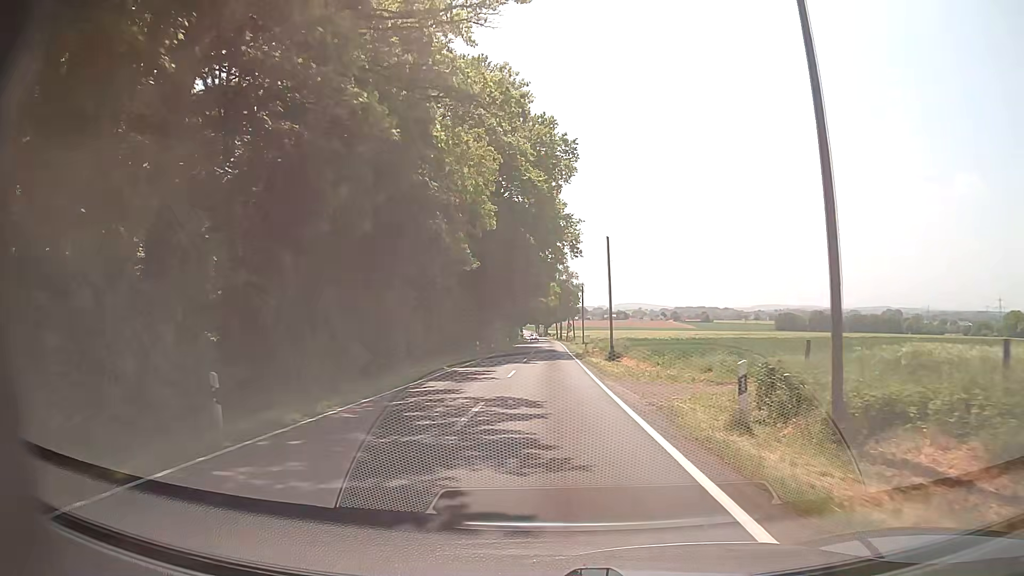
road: tertiary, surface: asphalt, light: Day
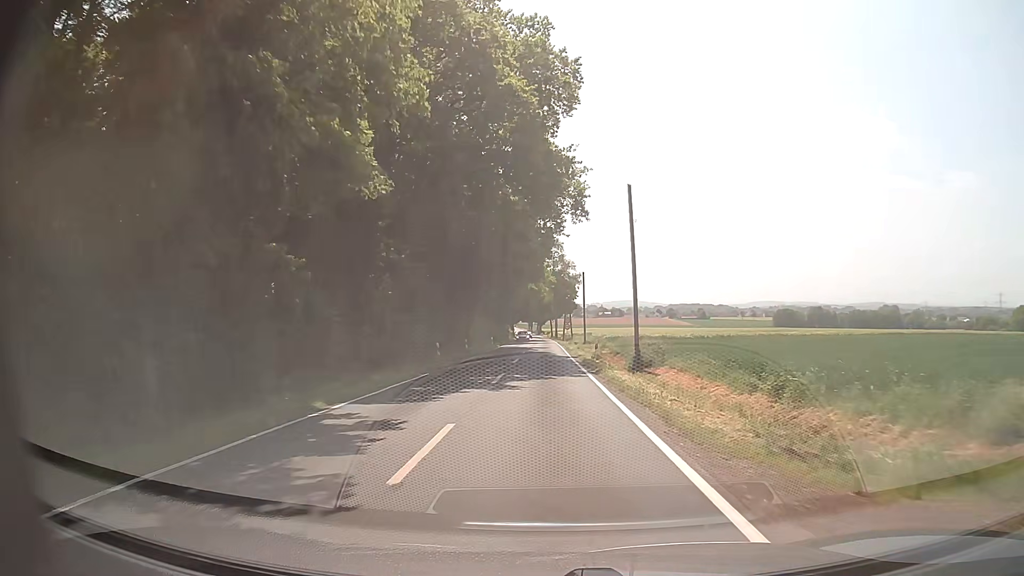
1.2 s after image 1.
(+0.2, +15.7) m; +1°
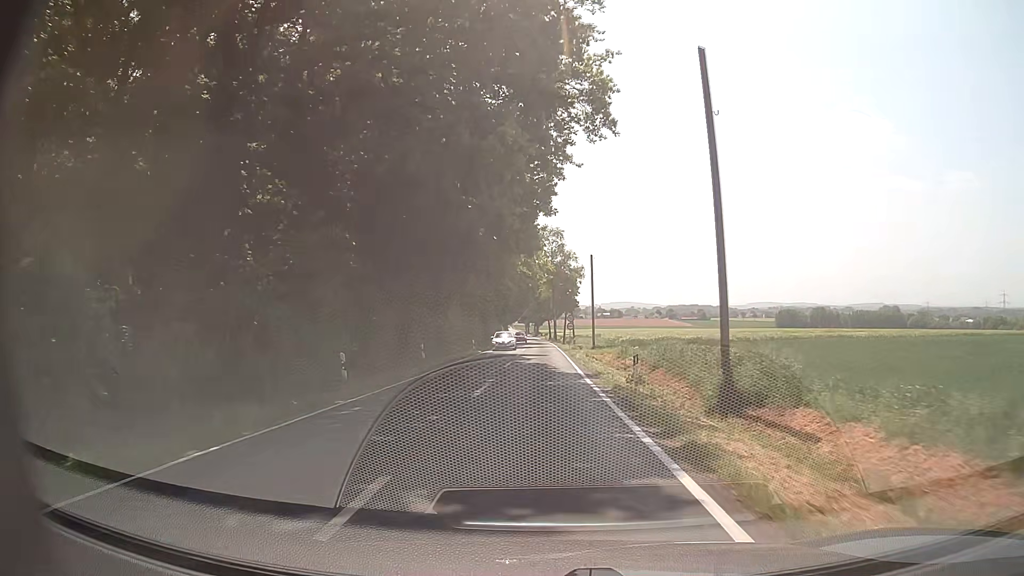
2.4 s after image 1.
(+0.1, +15.6) m; 0°
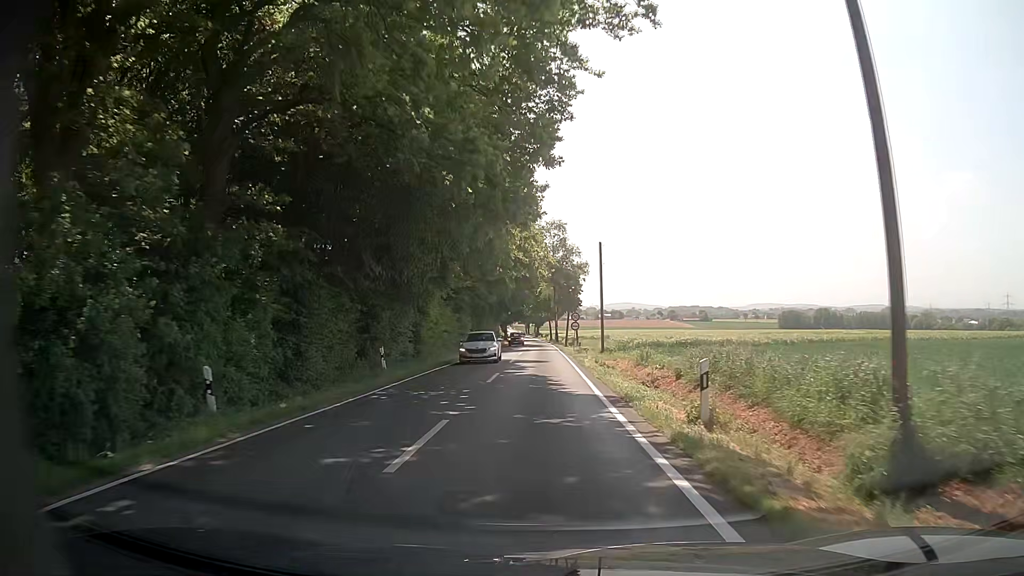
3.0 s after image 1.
(0.0, +7.8) m; 0°
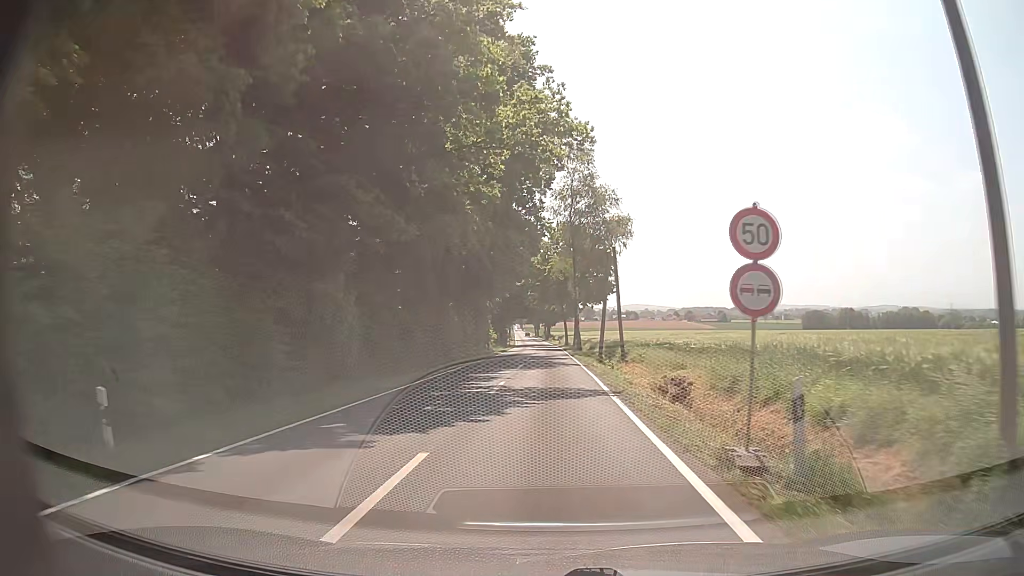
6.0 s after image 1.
(-0.4, +38.8) m; -1°
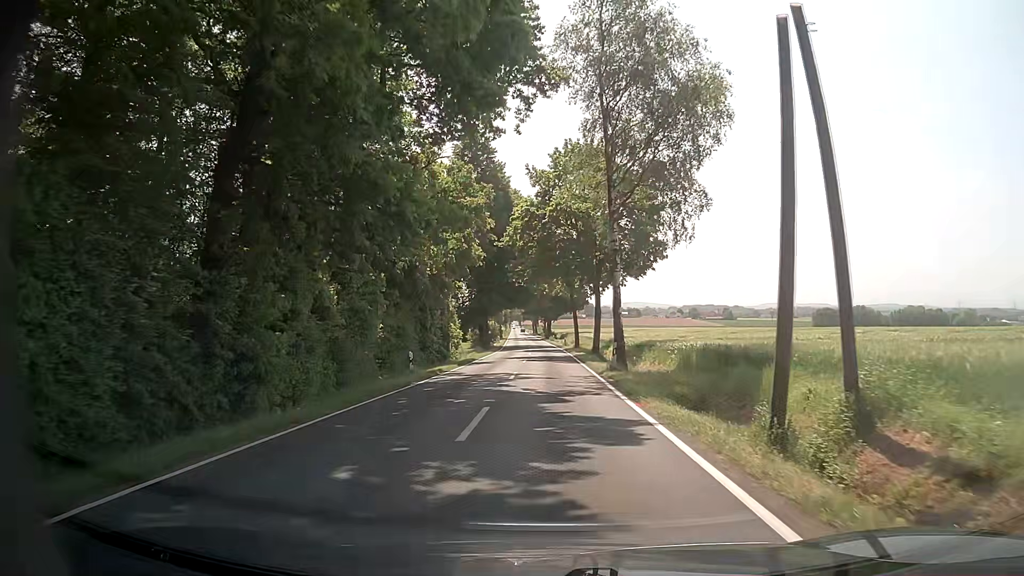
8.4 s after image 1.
(0.0, +31.1) m; 0°
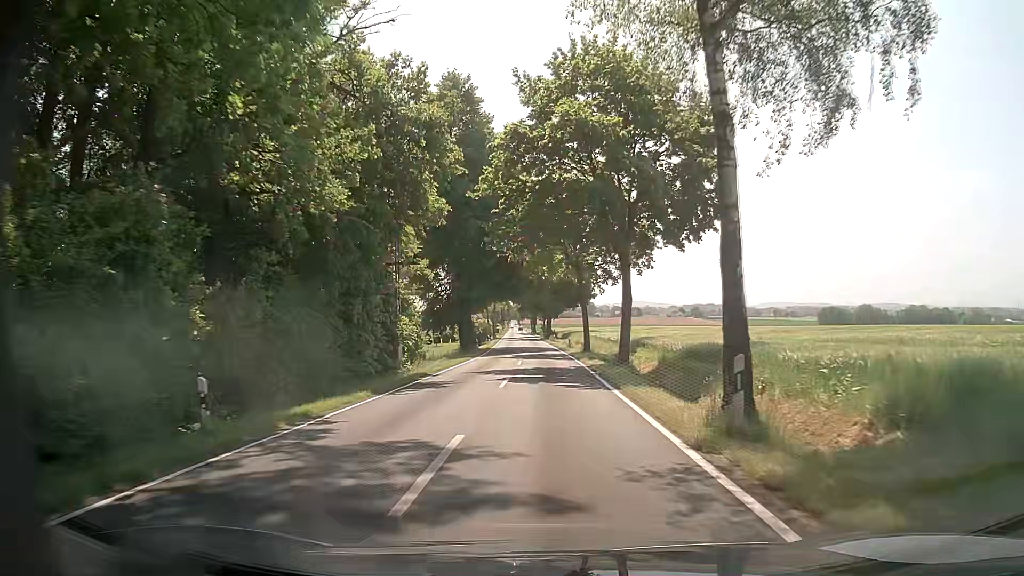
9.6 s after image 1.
(-0.1, +15.6) m; -1°
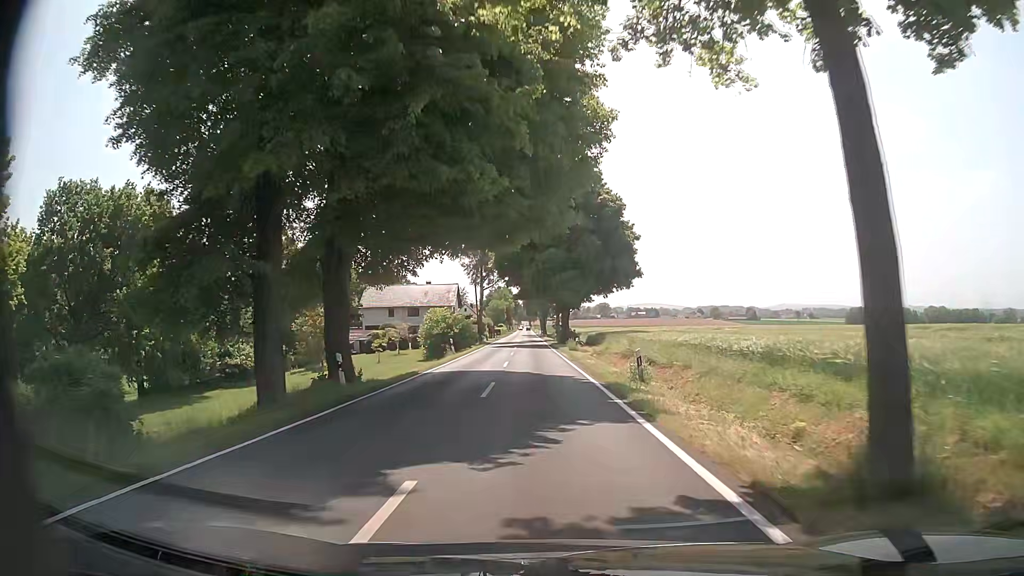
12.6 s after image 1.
(0.0, +39.0) m; -1°
(0, +10) (0, +20) (0, +30) (-1, +40) (-1, +50) (-1, +60) (-1, +70) (-2, +80) (-2, +90) (-2, +100) m
